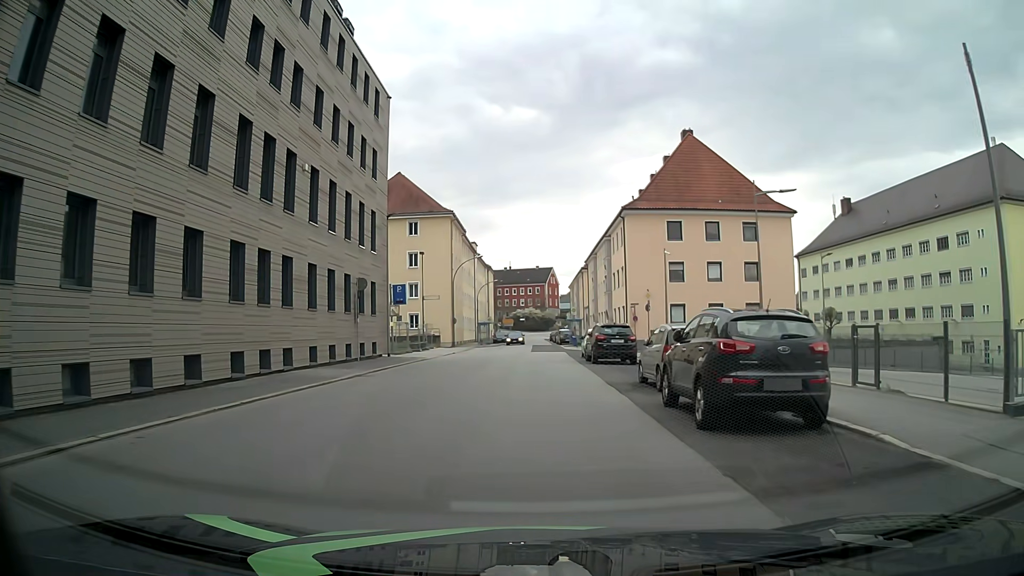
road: tertiary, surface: asphalt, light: Day
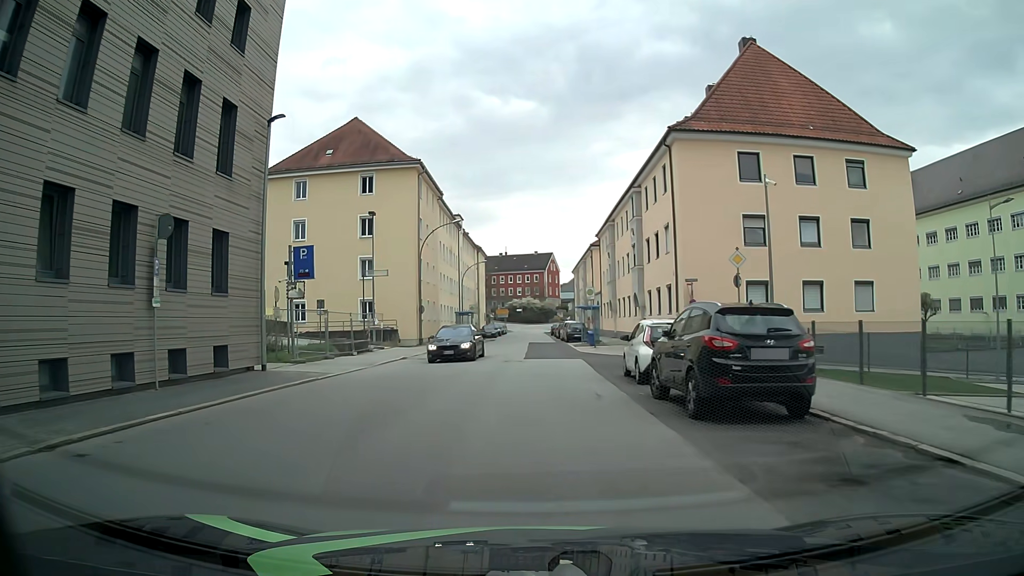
(+0.1, +18.1) m; 0°
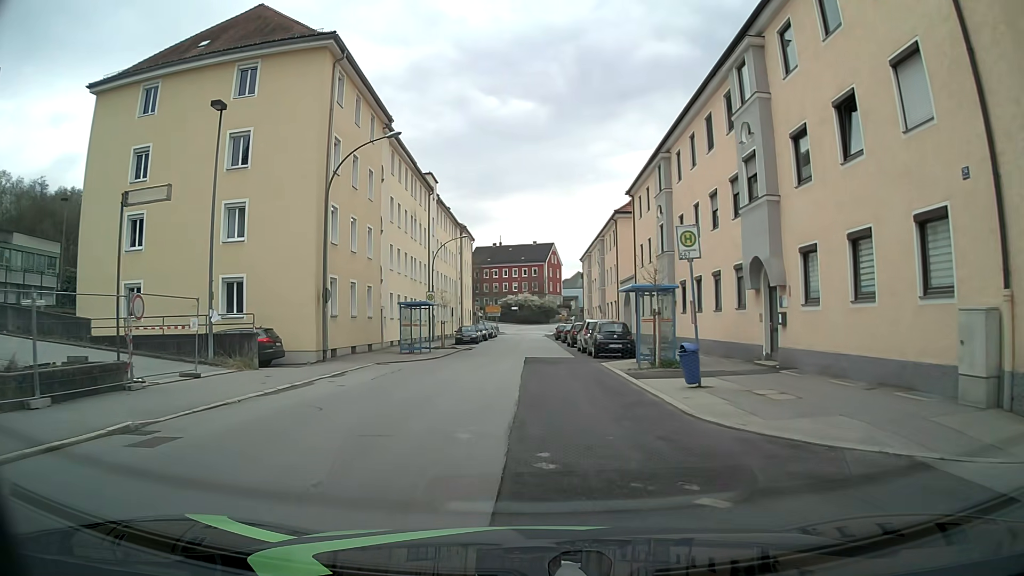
(-0.1, +22.7) m; -1°
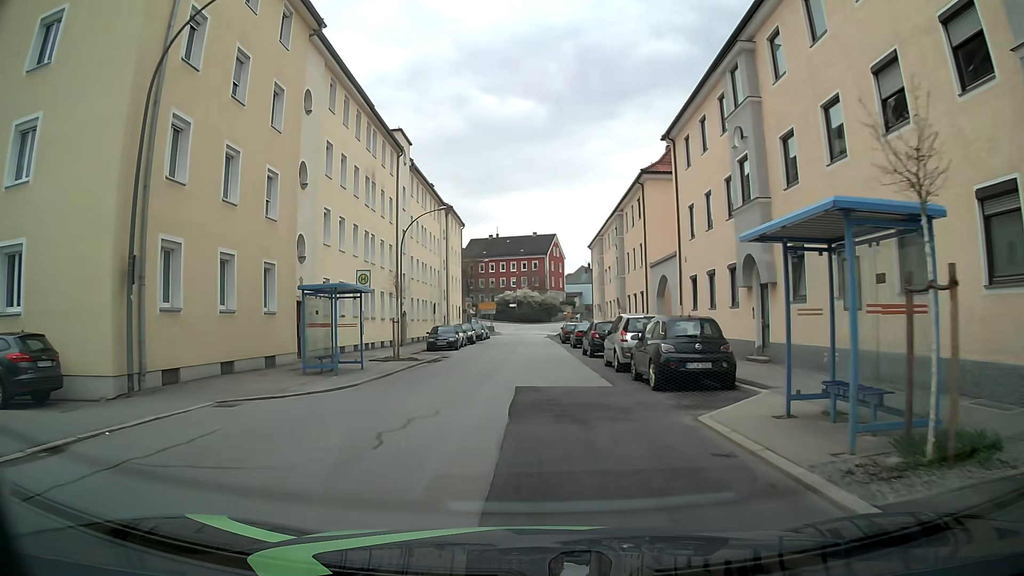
(+0.3, +13.5) m; +1°
(0, +10) (0, +20) (0, +30) (0, +40) (0, +50) (0, +60) (0, +70) (0, +80) (+1, +90) (+2, +100) m
